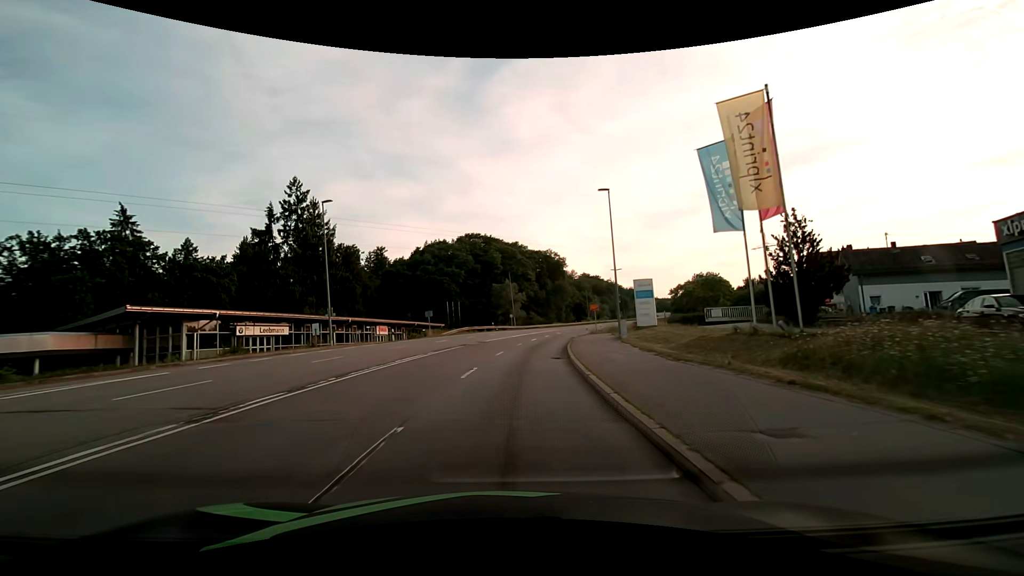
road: secondary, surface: asphalt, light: Day
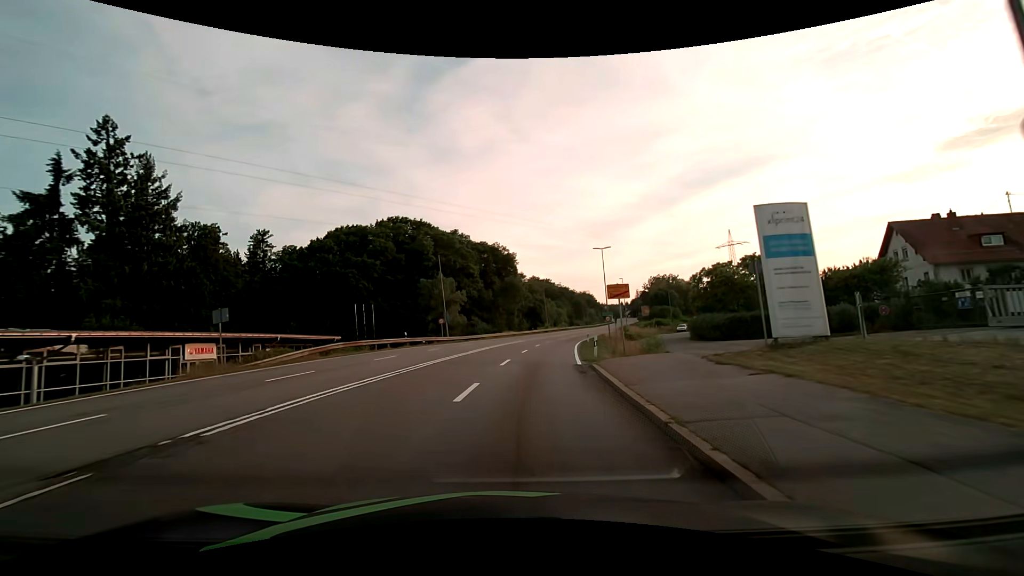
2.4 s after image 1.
(+1.7, +29.4) m; +6°
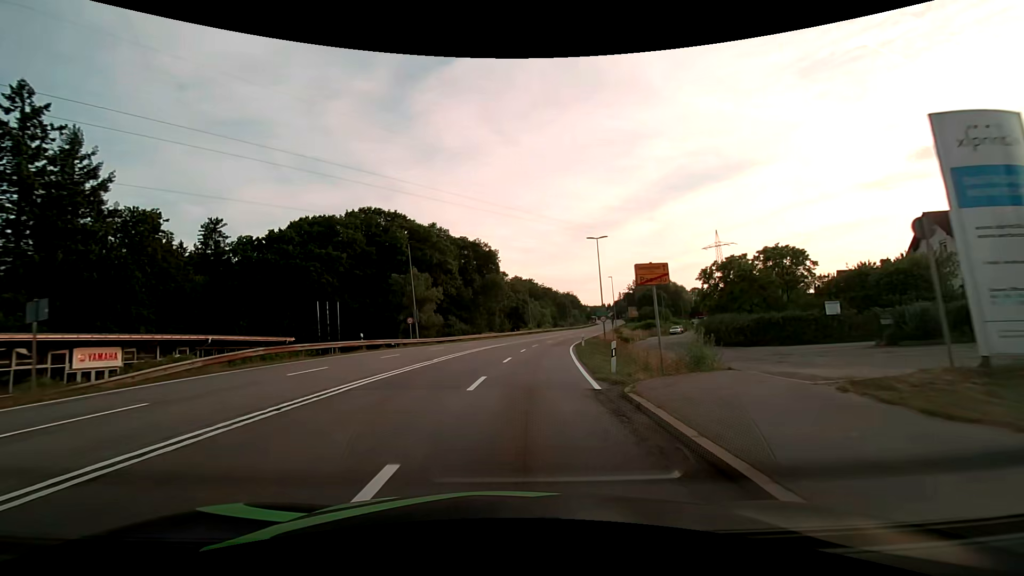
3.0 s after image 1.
(+0.1, +7.3) m; +2°
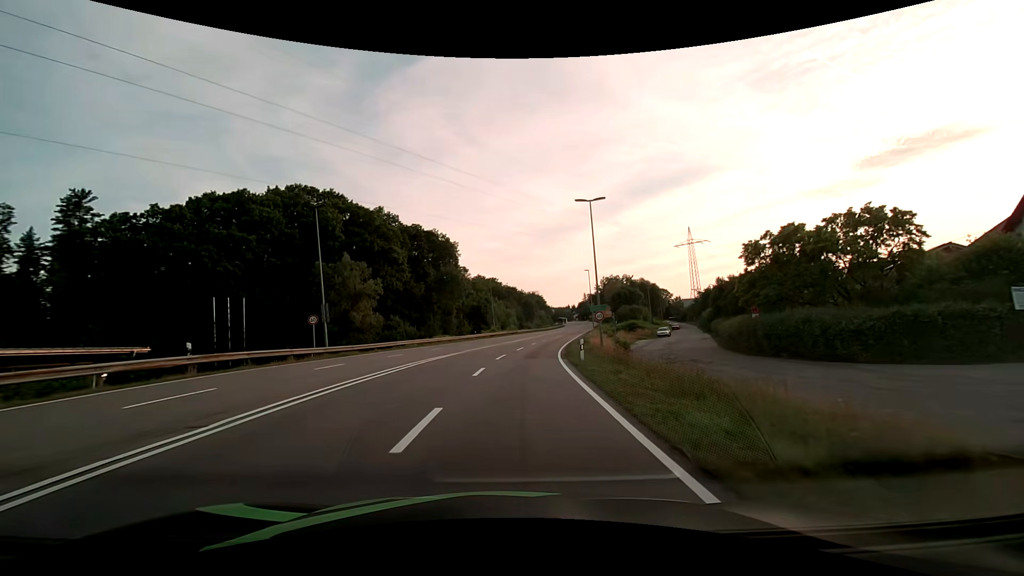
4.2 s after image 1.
(+0.6, +14.5) m; +4°
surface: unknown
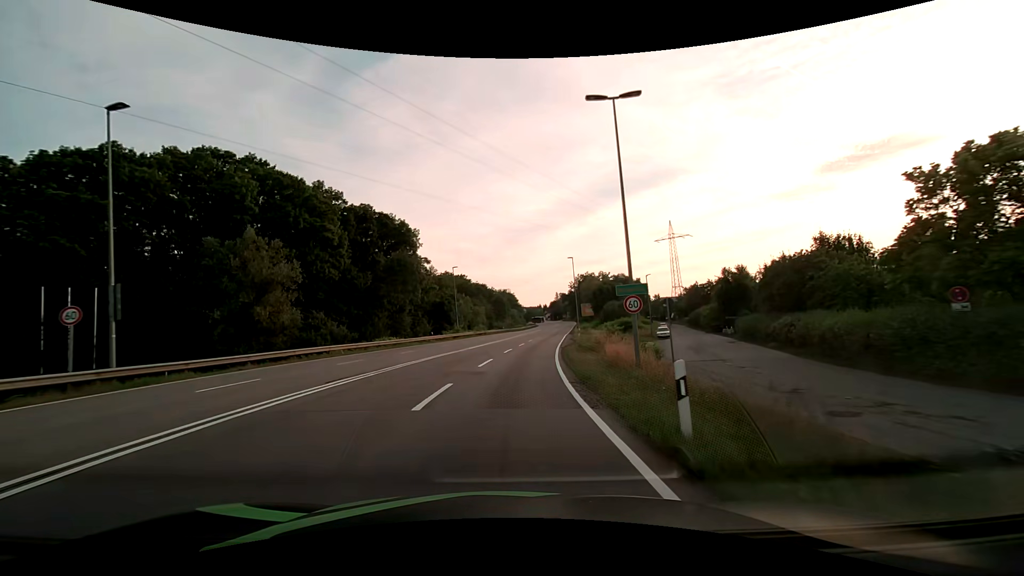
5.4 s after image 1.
(+0.4, +14.7) m; +3°
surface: asphalt
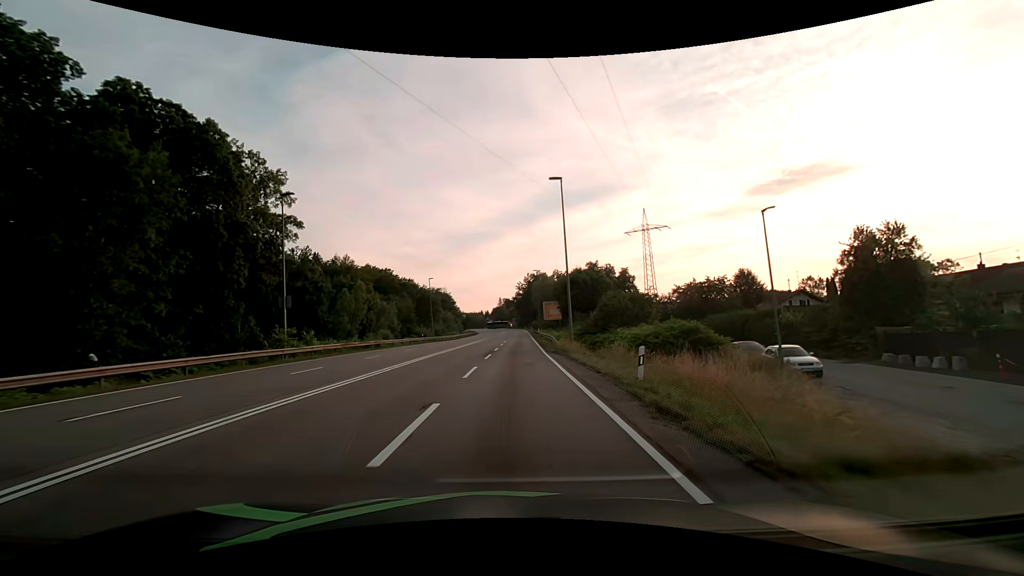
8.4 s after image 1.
(+2.3, +38.9) m; +7°
(0, +10) (0, +20) (+1, +30) (+1, +40) (+1, +50) (+1, +60) (+2, +70) (+2, +80) (+2, +90) (+3, +100) m
